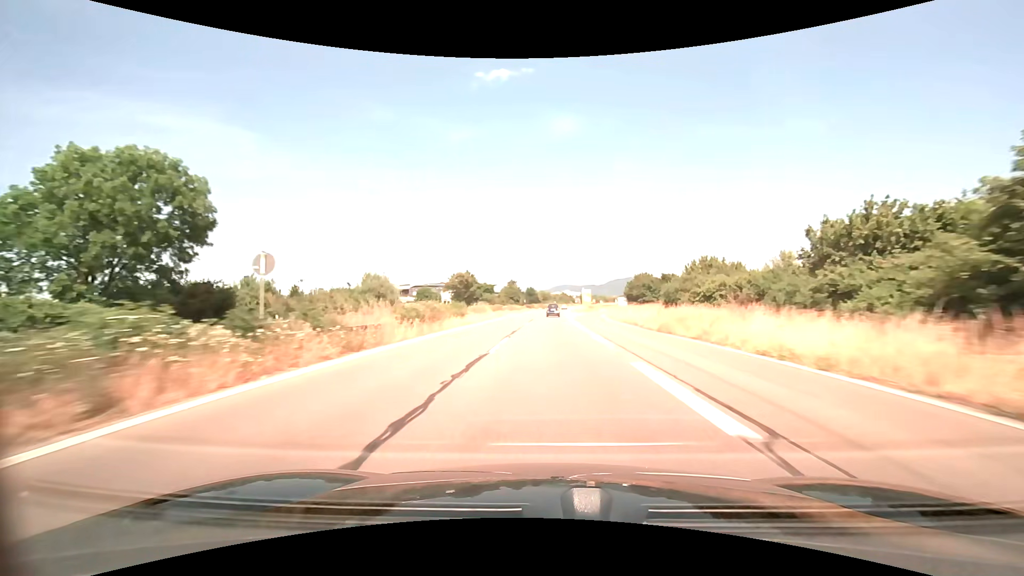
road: trunk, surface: asphalt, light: Day
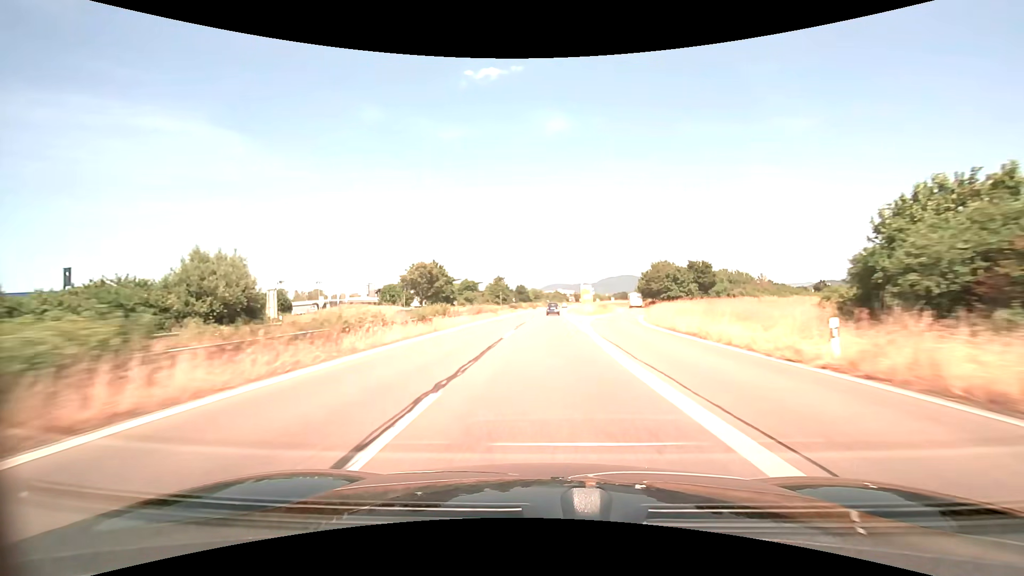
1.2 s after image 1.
(+0.3, +30.5) m; +1°
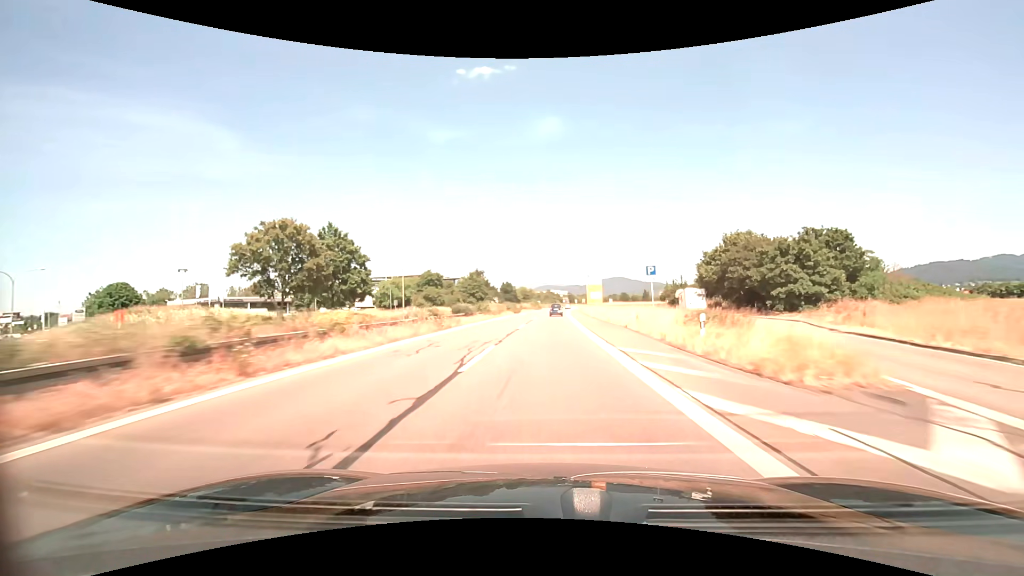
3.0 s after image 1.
(+0.4, +45.8) m; +1°
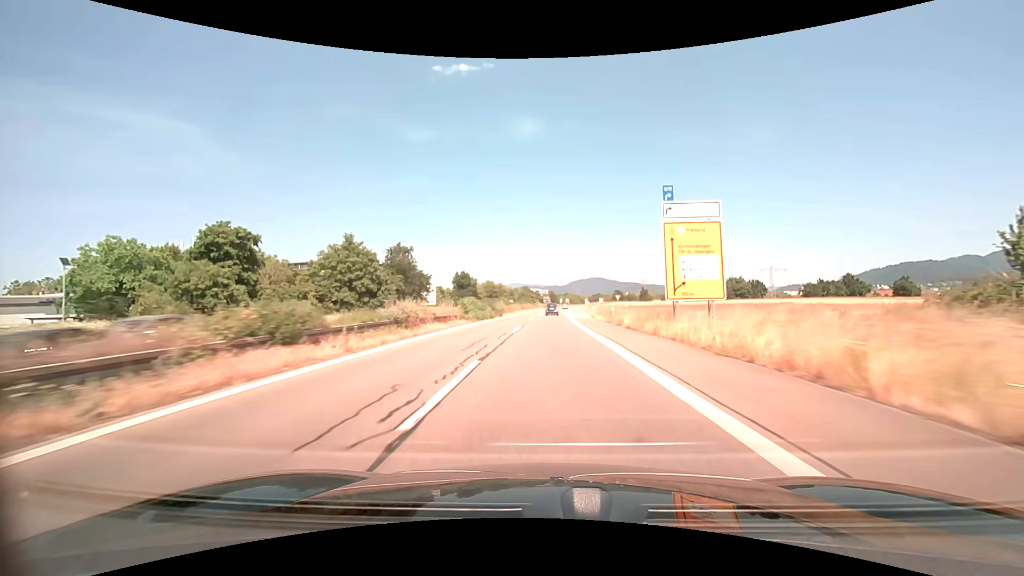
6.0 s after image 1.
(+1.7, +77.0) m; +2°
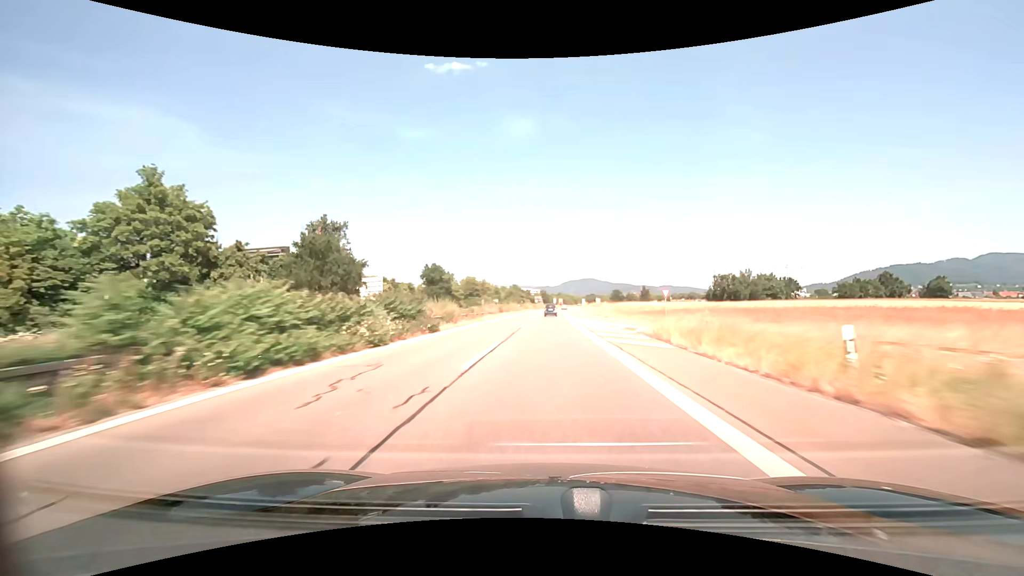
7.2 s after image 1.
(+0.3, +31.3) m; +1°
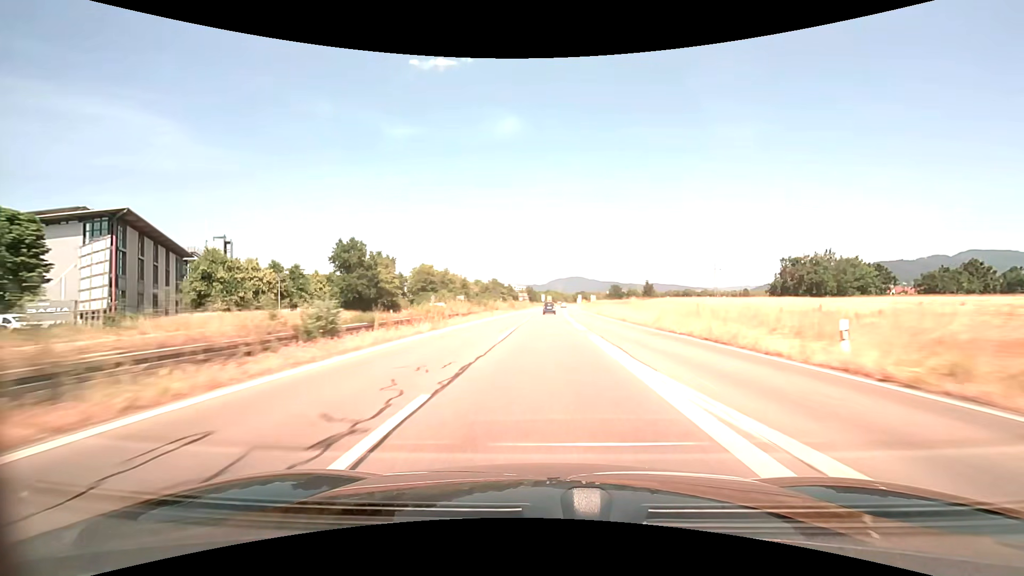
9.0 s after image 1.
(+0.6, +47.2) m; +2°
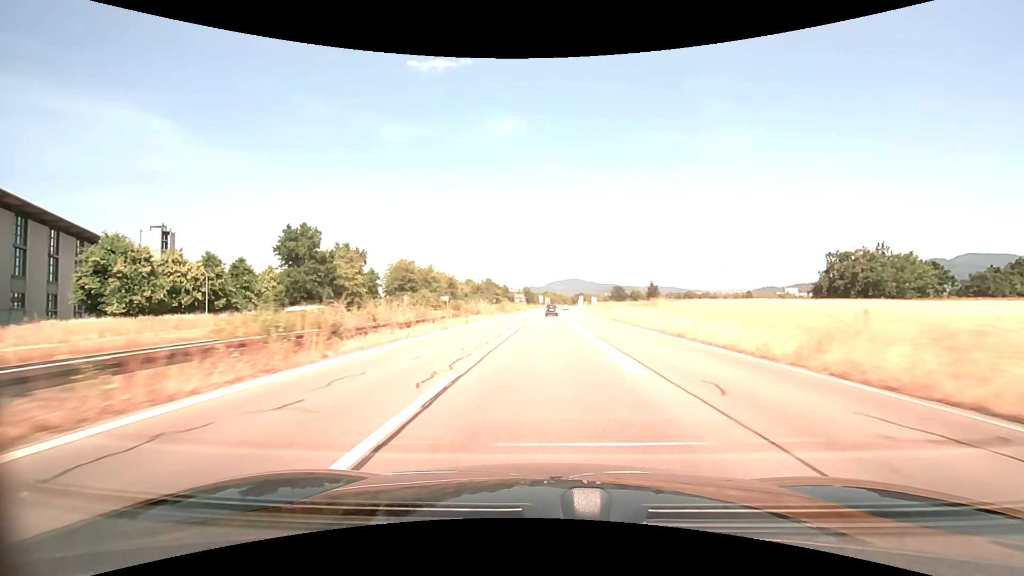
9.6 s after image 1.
(0.0, +15.7) m; 0°
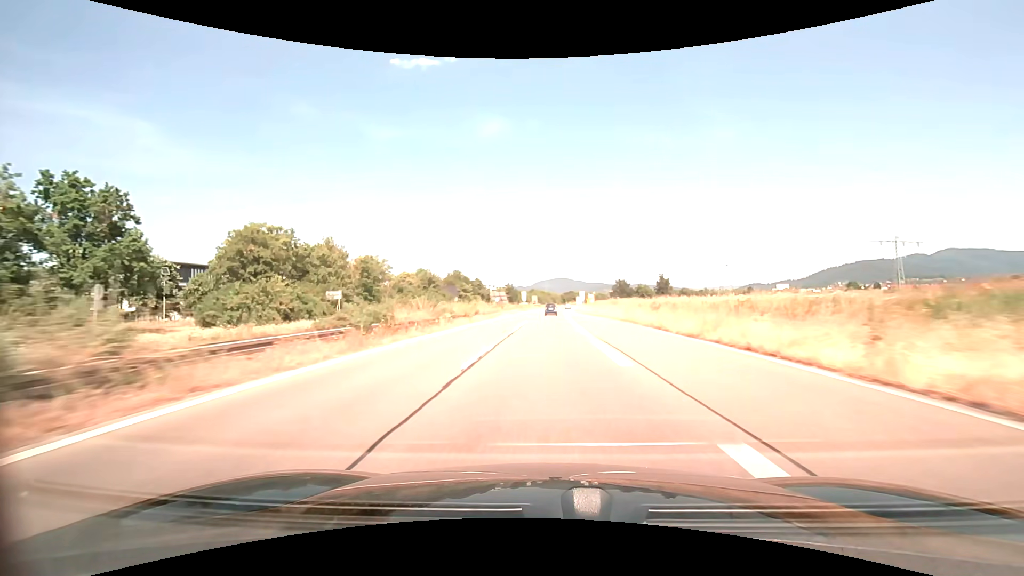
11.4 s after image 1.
(+0.6, +47.0) m; +1°
(0, +10) (0, +20) (0, +30) (0, +40) (+1, +50) (+1, +60) (+1, +70) (+1, +80) (+2, +90) (+2, +100) m
